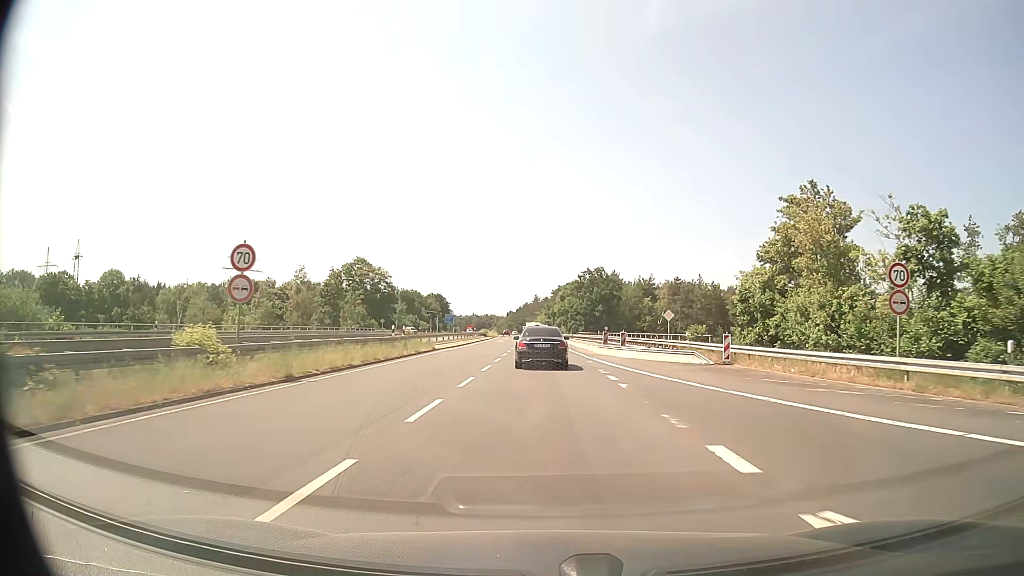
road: secondary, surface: asphalt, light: Day
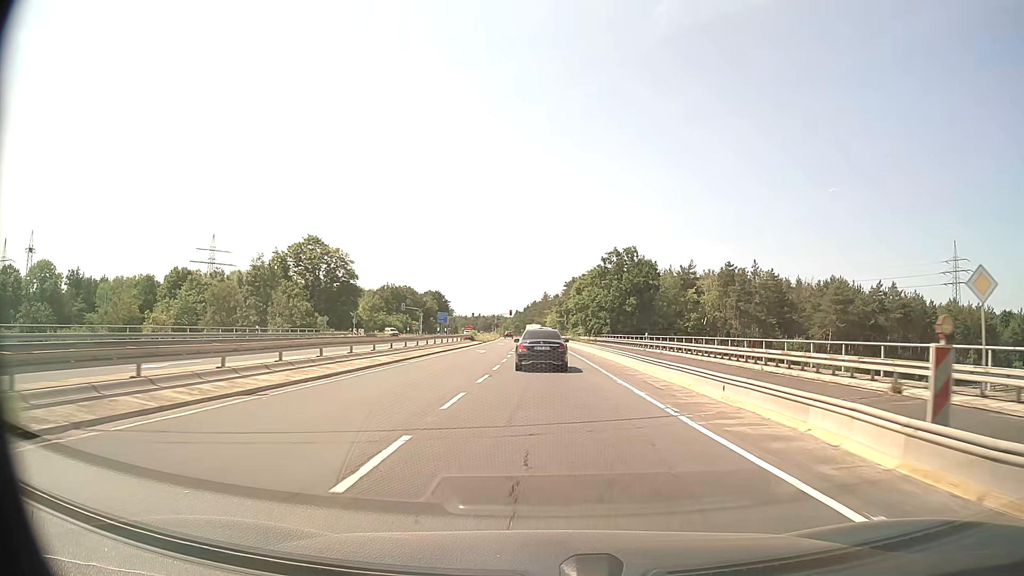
(-0.2, +34.3) m; -1°
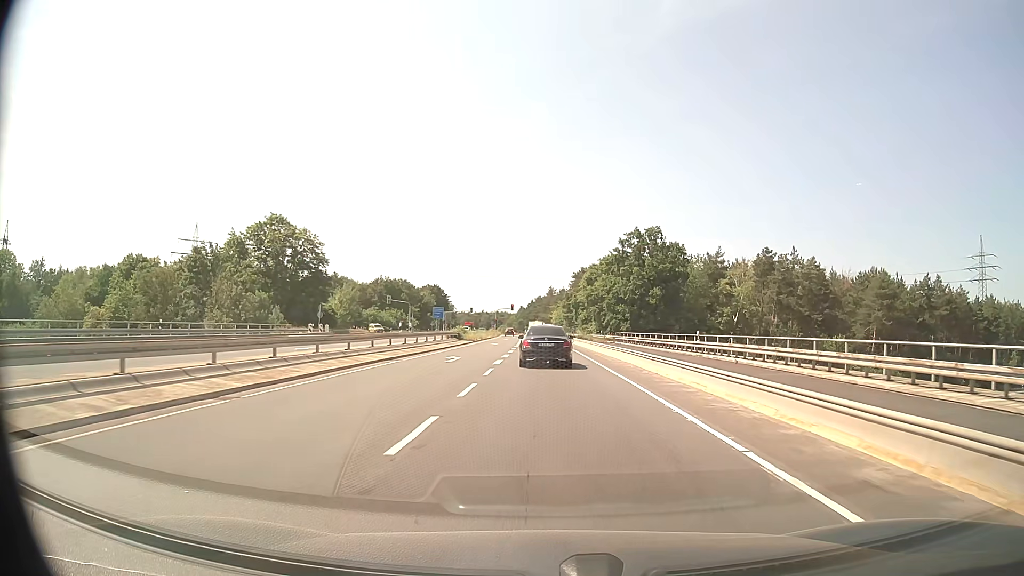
(-0.1, +16.8) m; 0°
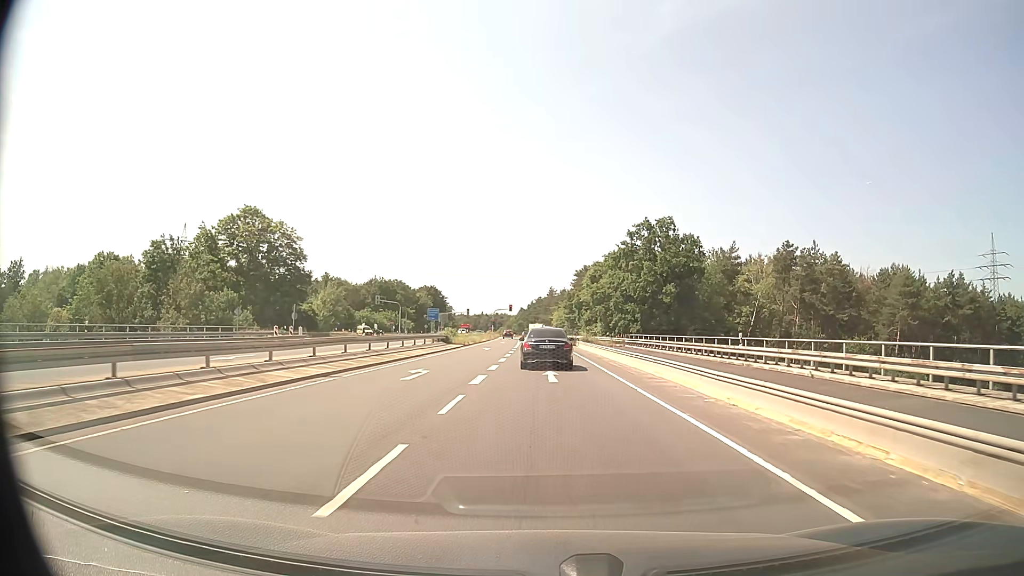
(0.0, +8.3) m; 0°
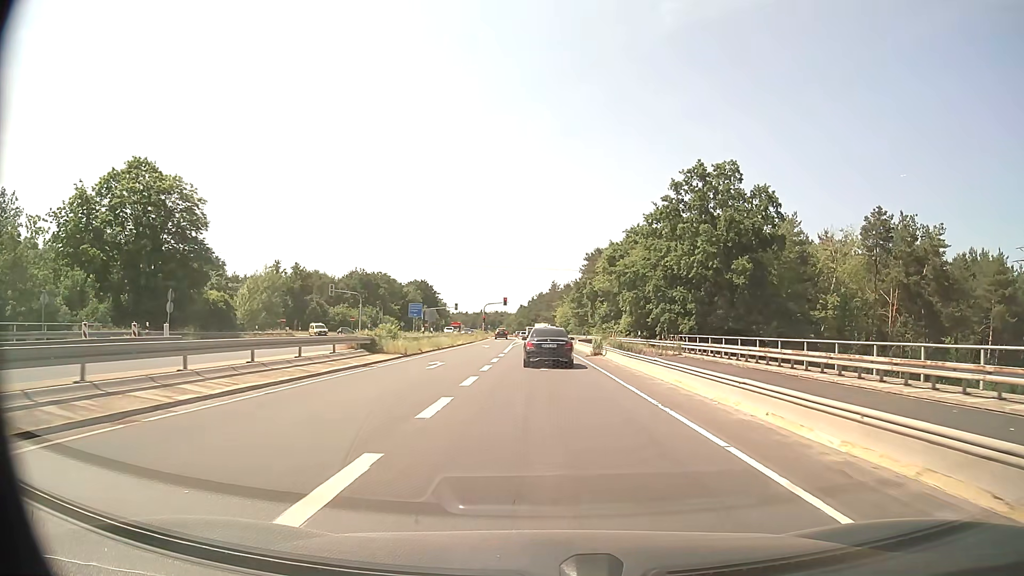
(0.0, +25.1) m; 0°
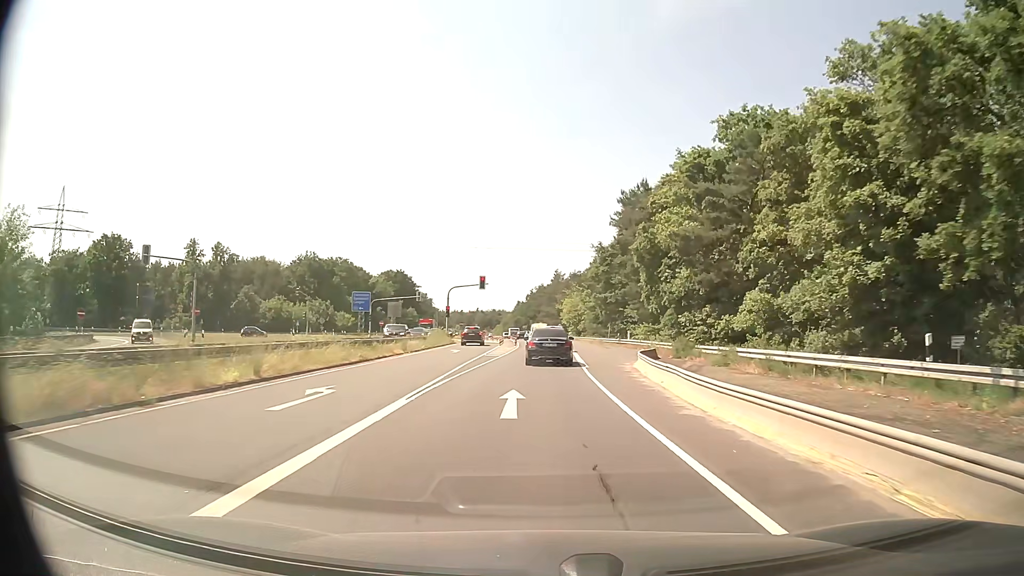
(+0.2, +43.0) m; 0°
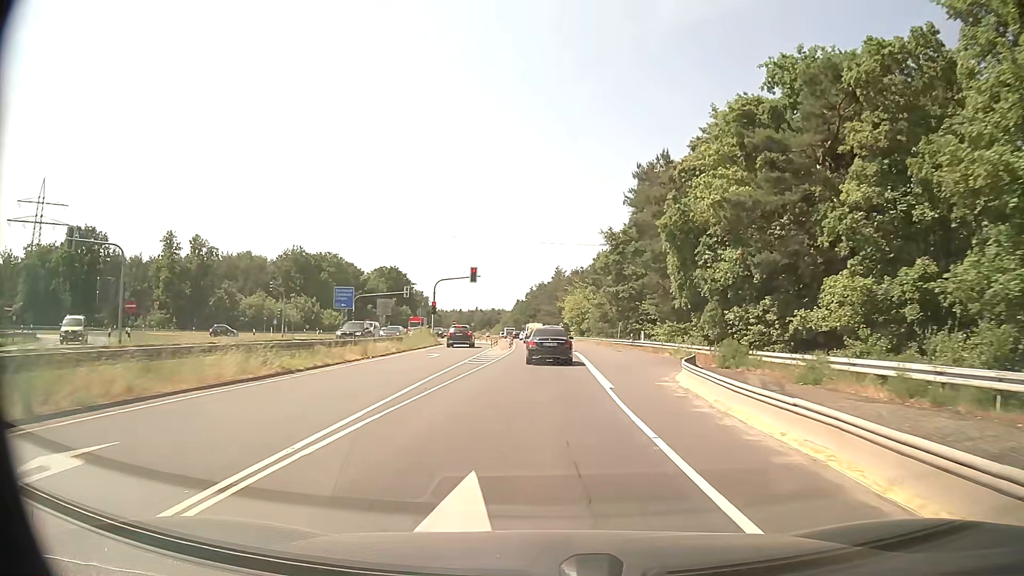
(0.0, +8.9) m; 0°
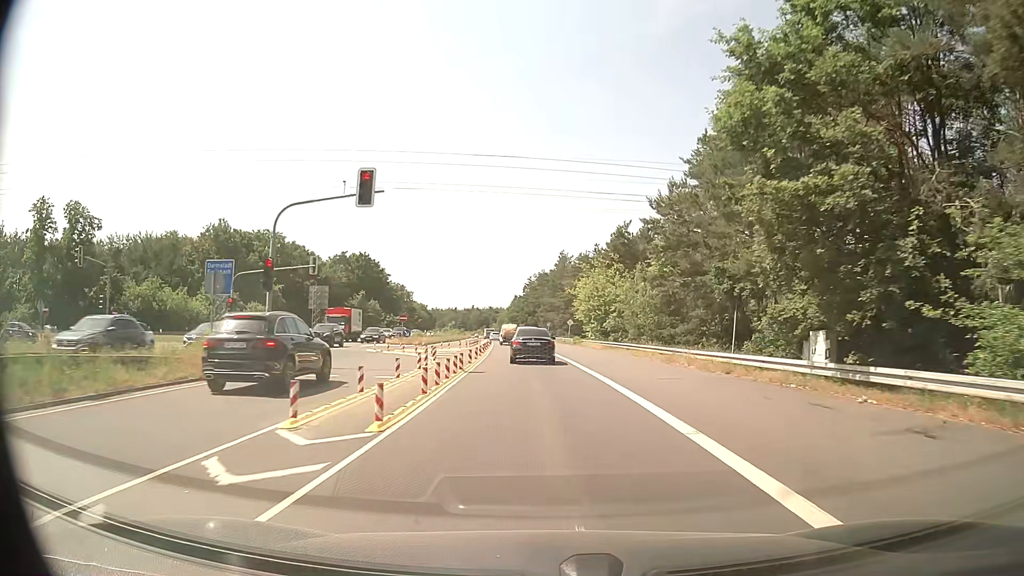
(0.0, +36.3) m; 0°
(0, +10) (0, +20) (-1, +30) (-1, +40) (-2, +50) (-2, +60) (-3, +70) (-4, +80) (-5, +90) (-6, +100) m
